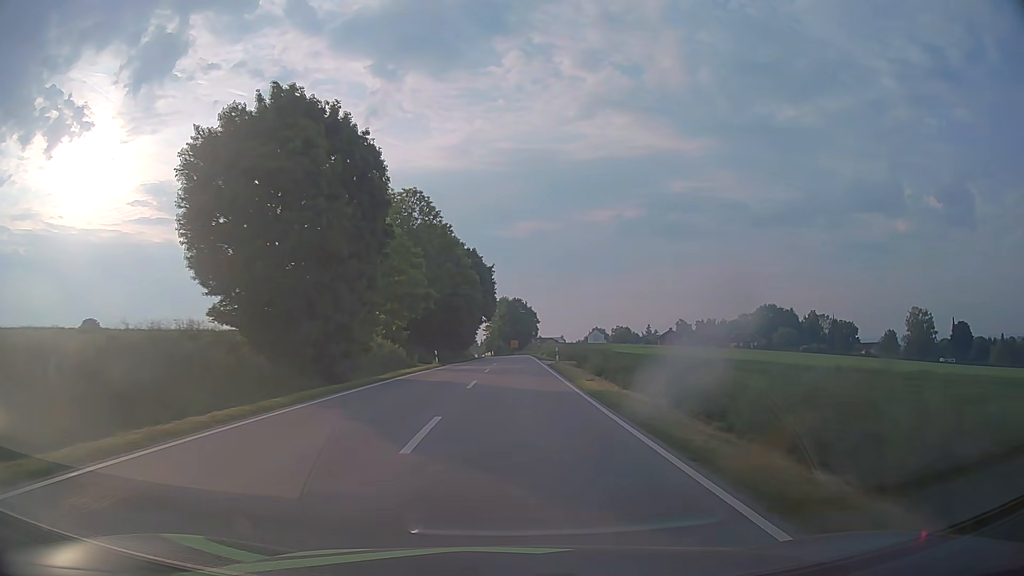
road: secondary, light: Day
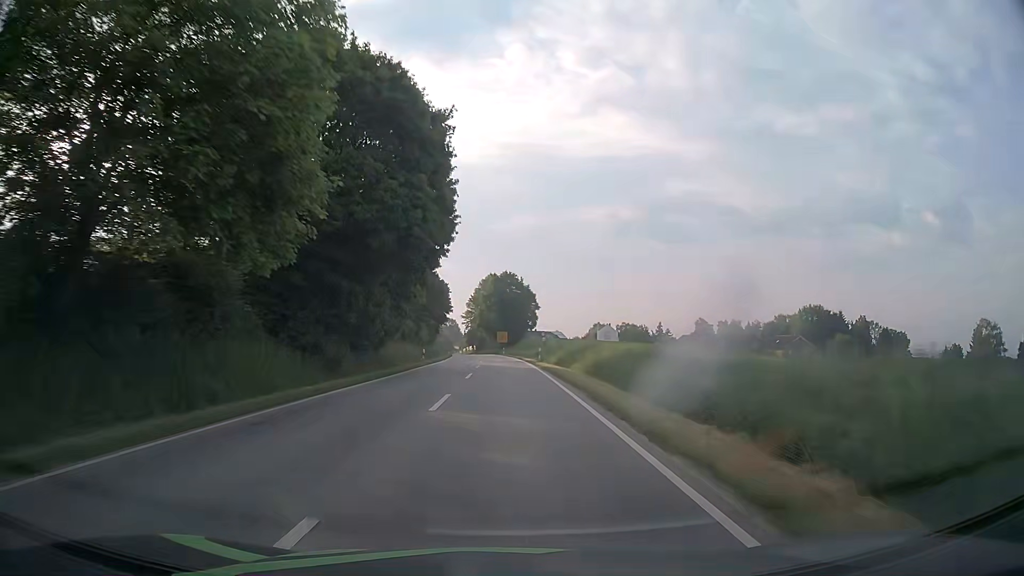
(+0.7, +55.2) m; +1°
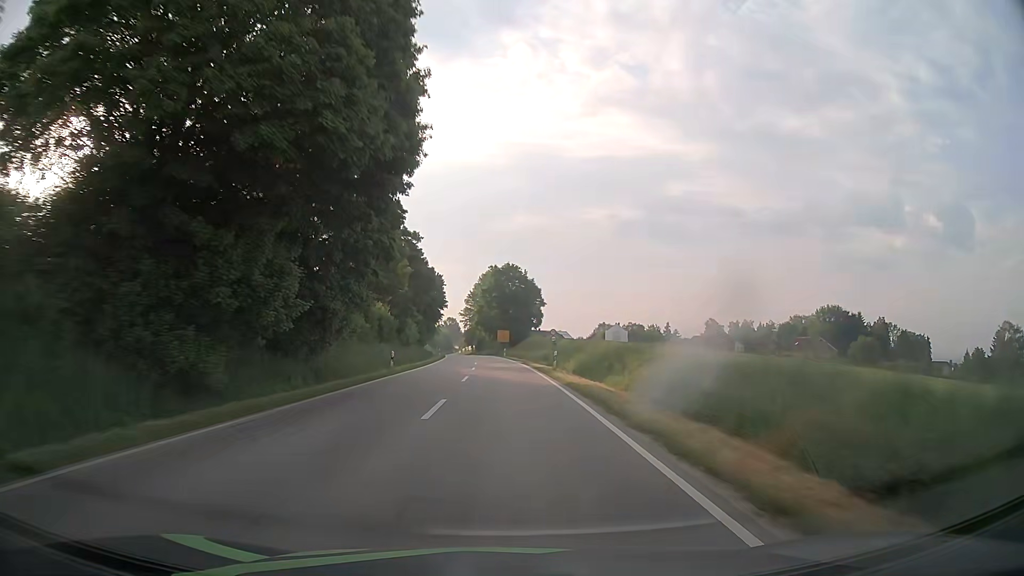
(0.0, +13.3) m; 0°
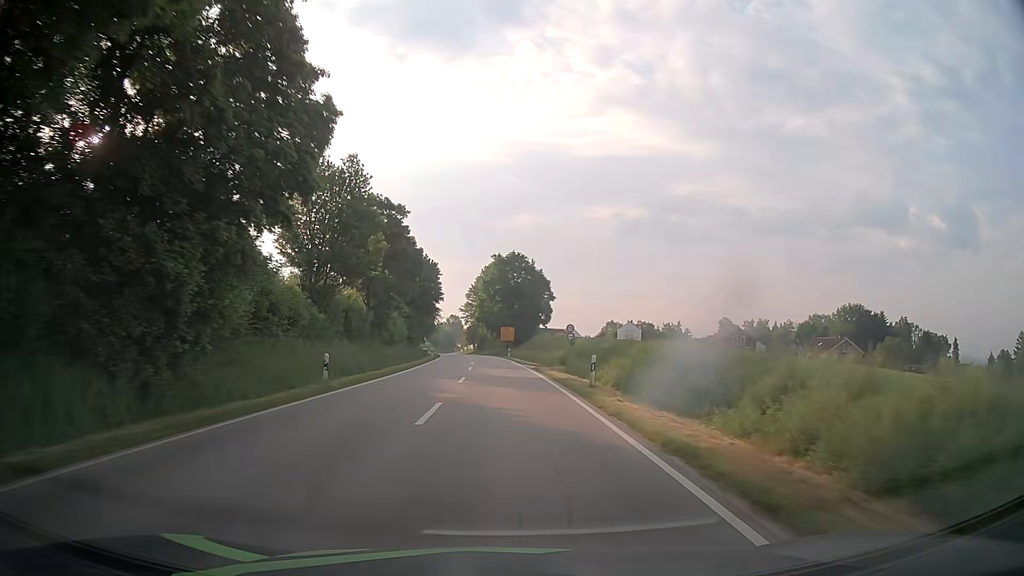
(0.0, +13.1) m; 0°
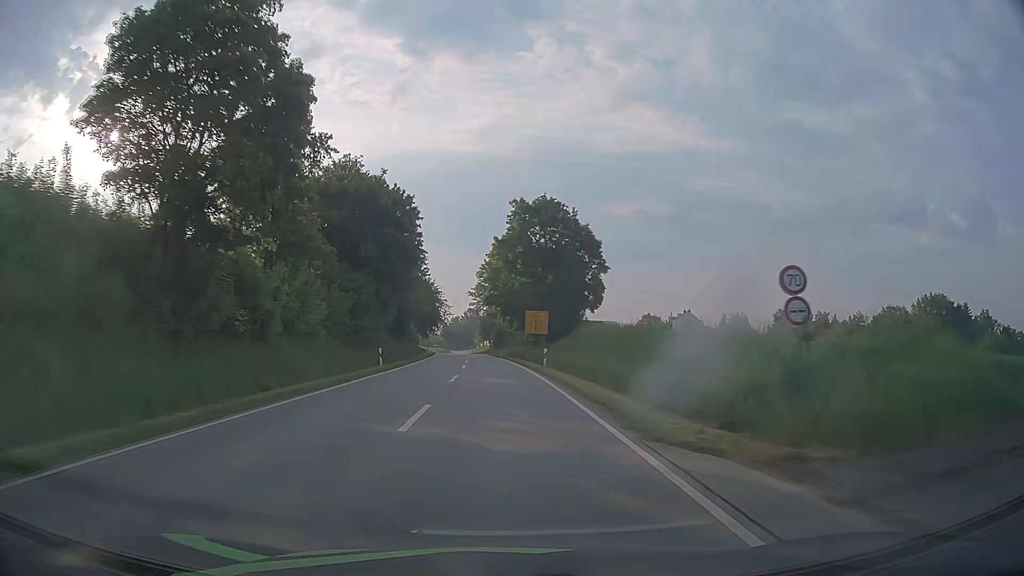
(-0.5, +37.5) m; -2°
